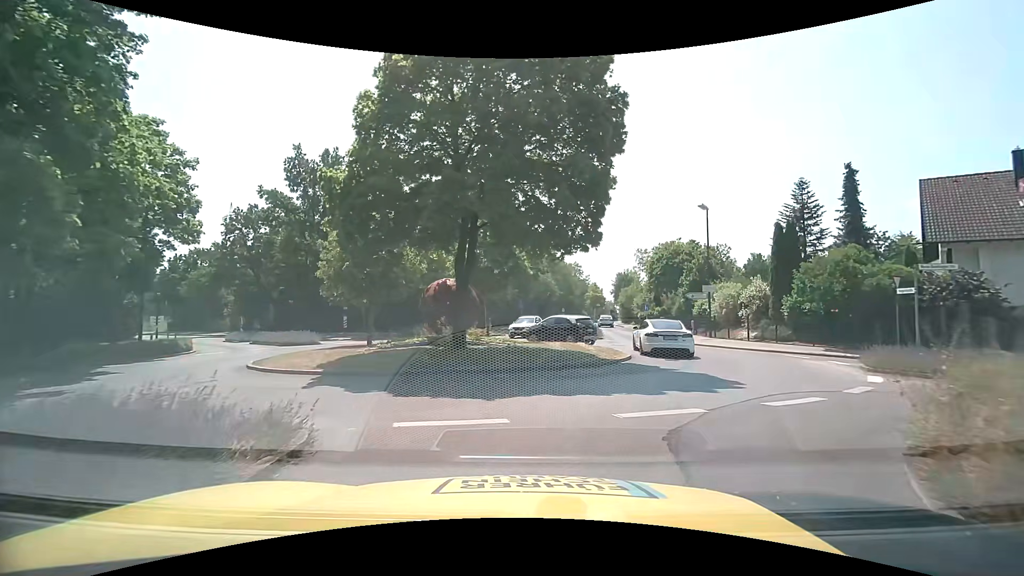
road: tertiary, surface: asphalt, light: Day
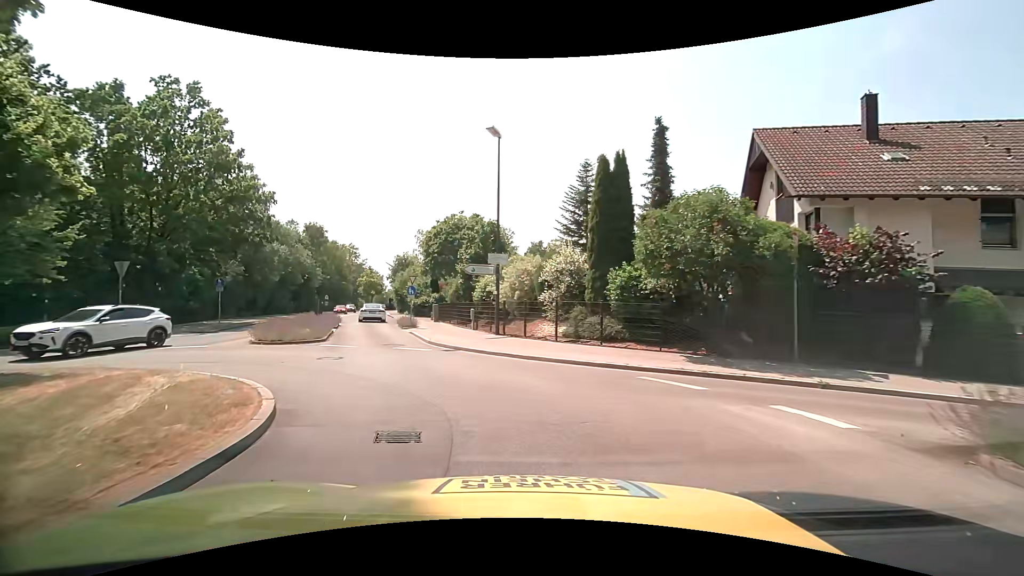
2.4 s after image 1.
(+3.4, +13.0) m; +24°
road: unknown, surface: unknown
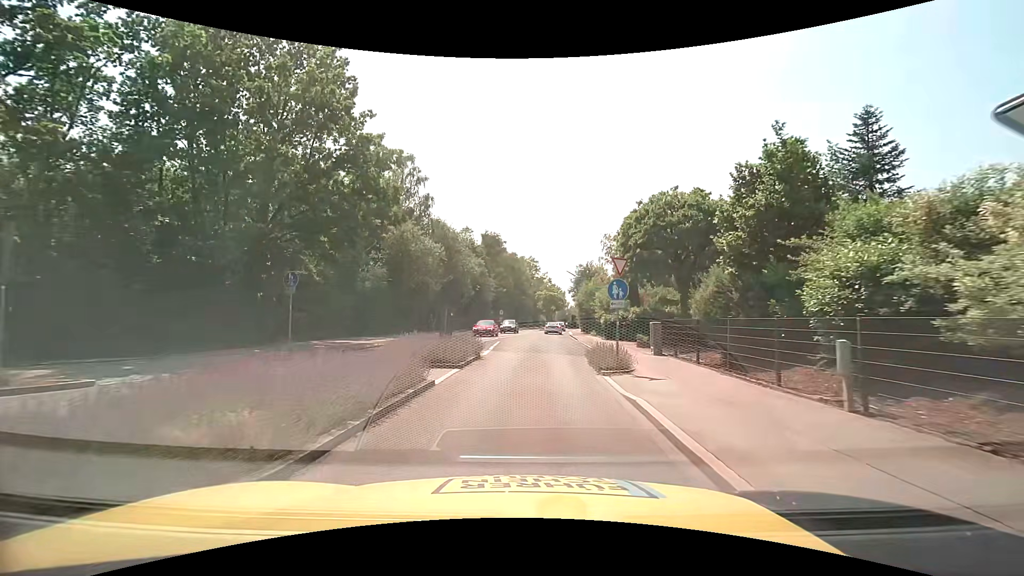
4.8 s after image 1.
(-3.5, +15.8) m; -20°
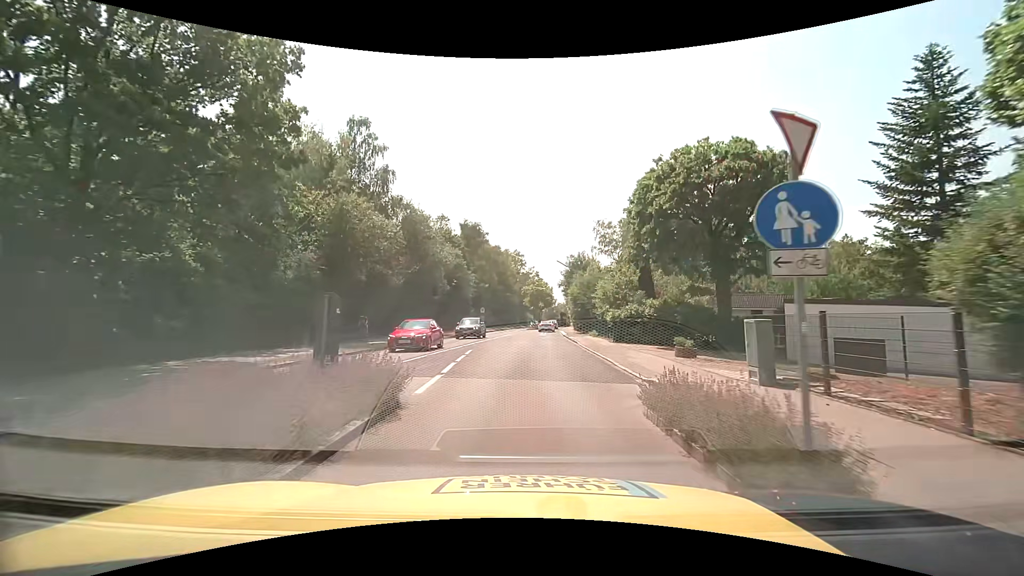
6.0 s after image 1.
(+0.1, +9.5) m; +1°
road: tertiary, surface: asphalt
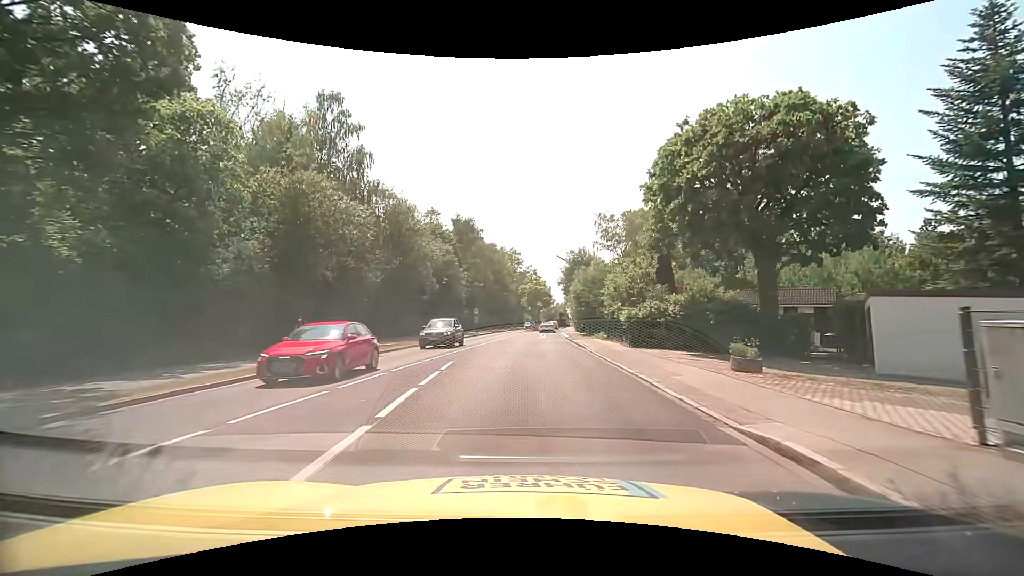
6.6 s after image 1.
(0.0, +5.2) m; 0°
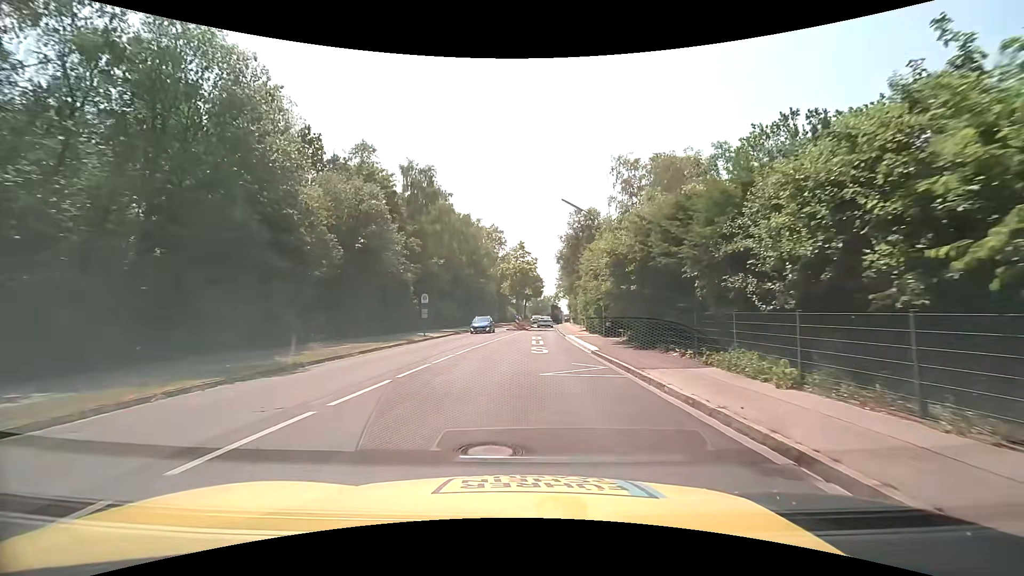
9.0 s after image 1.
(+0.2, +23.7) m; +2°
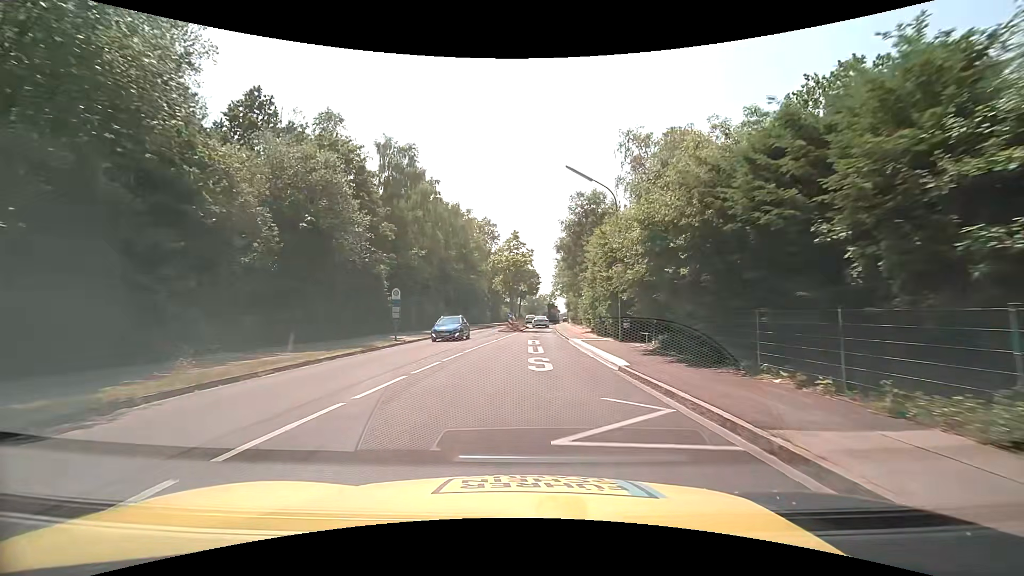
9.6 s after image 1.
(0.0, +6.6) m; 0°
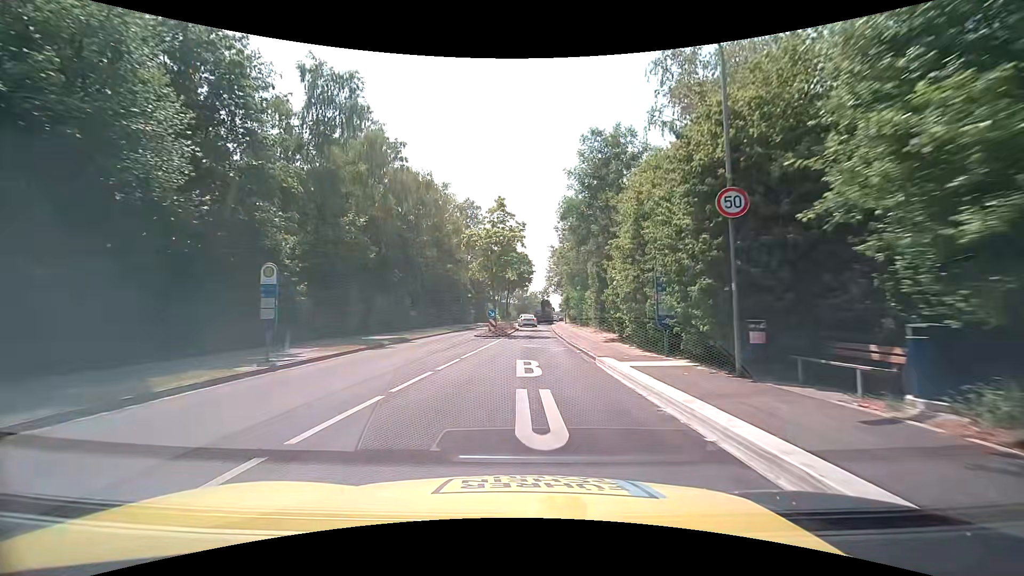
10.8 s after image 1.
(+0.2, +13.5) m; +2°
(0, +10) (0, +20) (0, +30) (+1, +40) (+1, +50) (0, +60) (-1, +70) (-1, +80) (0, +90) (+2, +100) m
